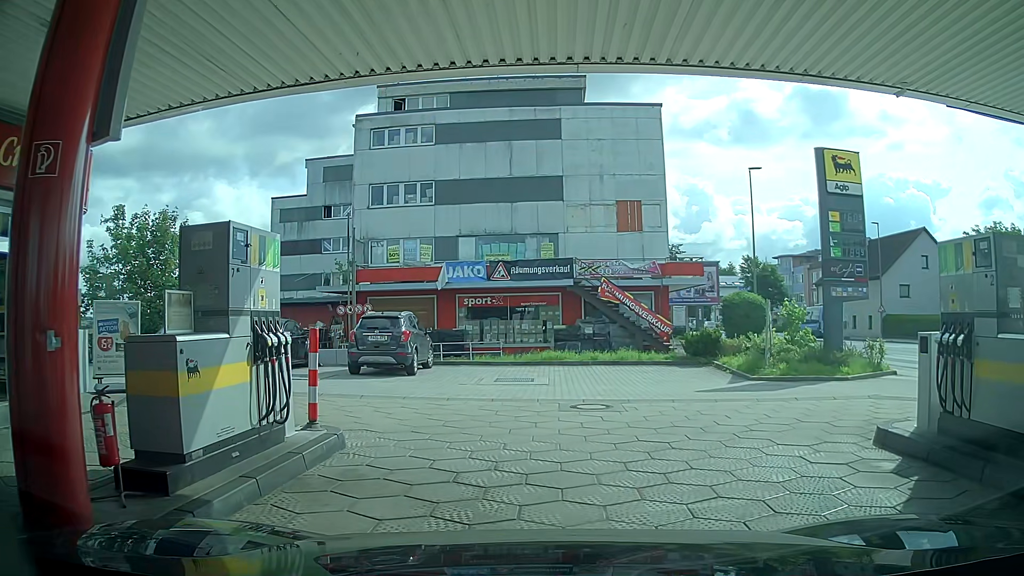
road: service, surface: paving_stones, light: Day
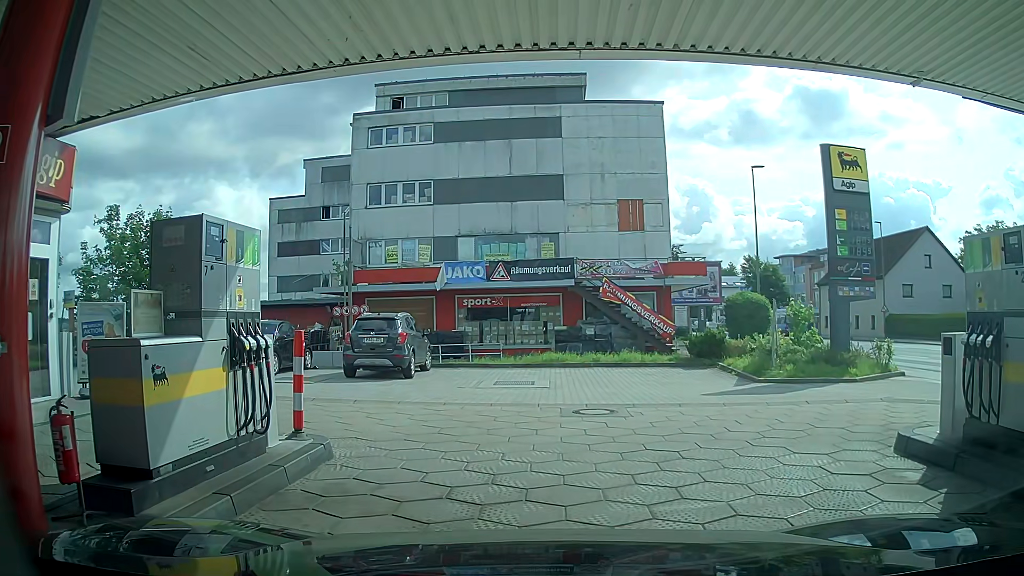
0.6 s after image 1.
(0.0, +0.4) m; 0°
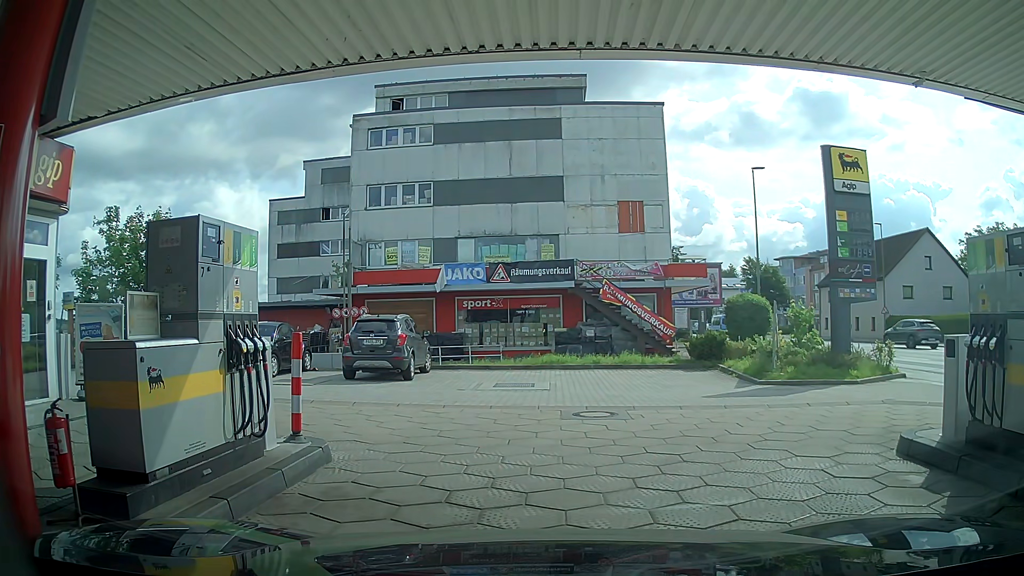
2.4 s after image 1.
(0.0, +0.1) m; 0°
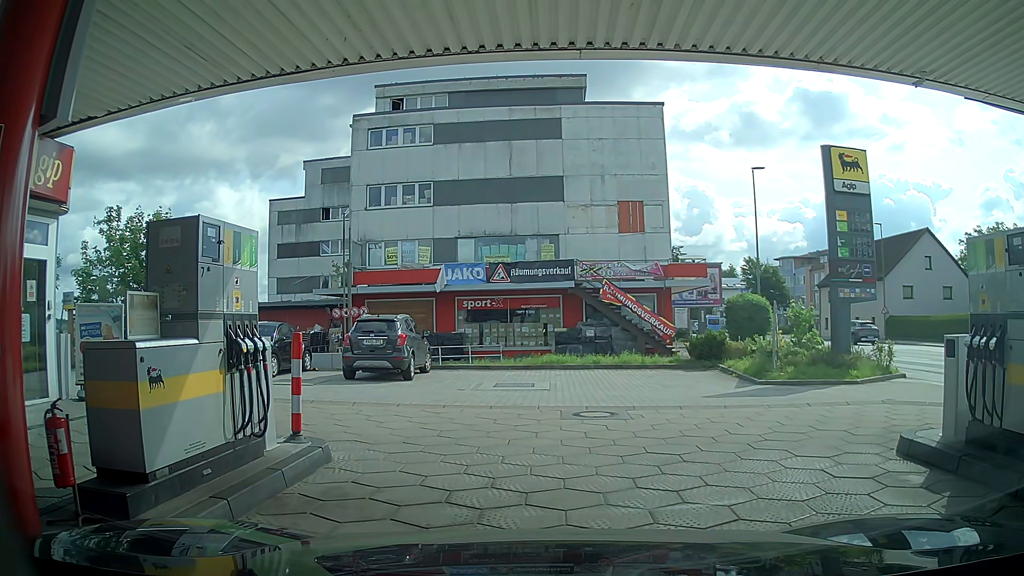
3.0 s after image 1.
(0.0, 0.0) m; 0°
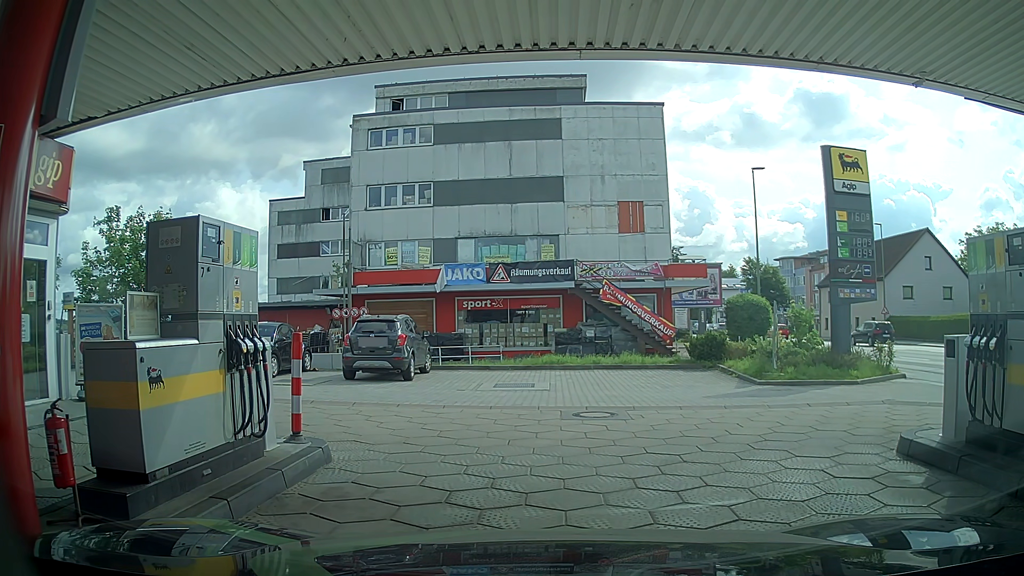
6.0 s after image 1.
(0.0, 0.0) m; 0°
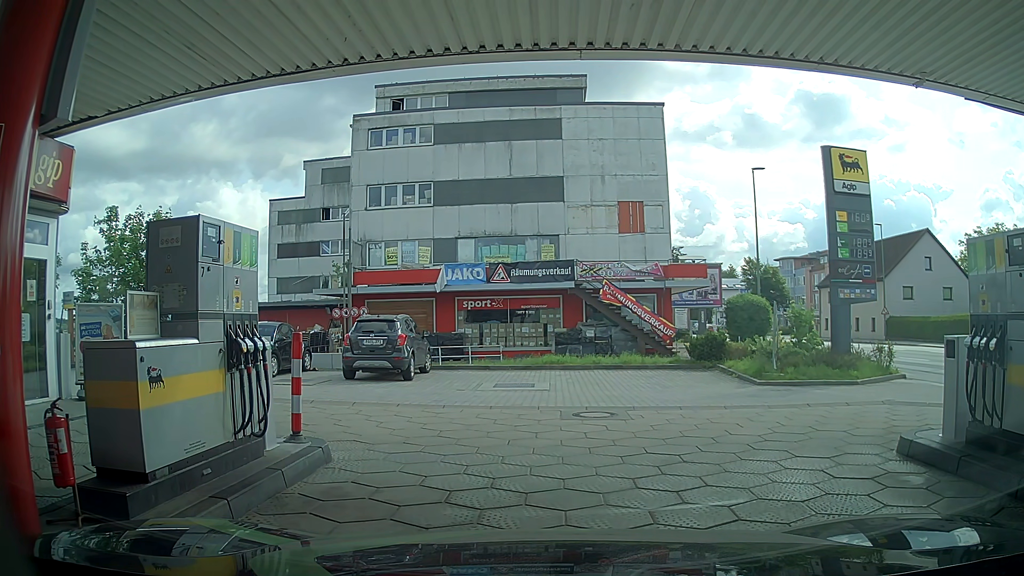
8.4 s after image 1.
(0.0, 0.0) m; 0°
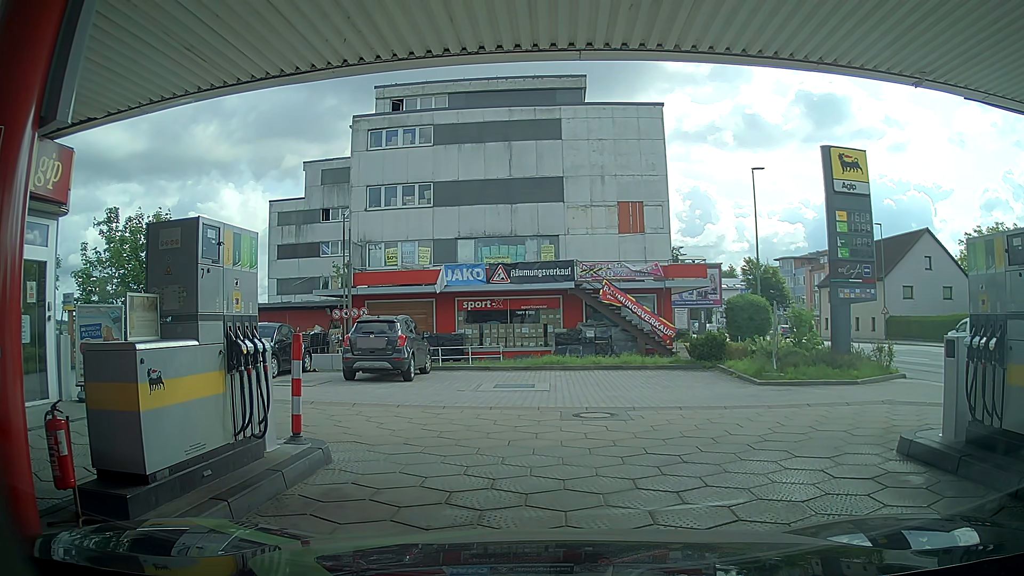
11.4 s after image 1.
(0.0, 0.0) m; 0°
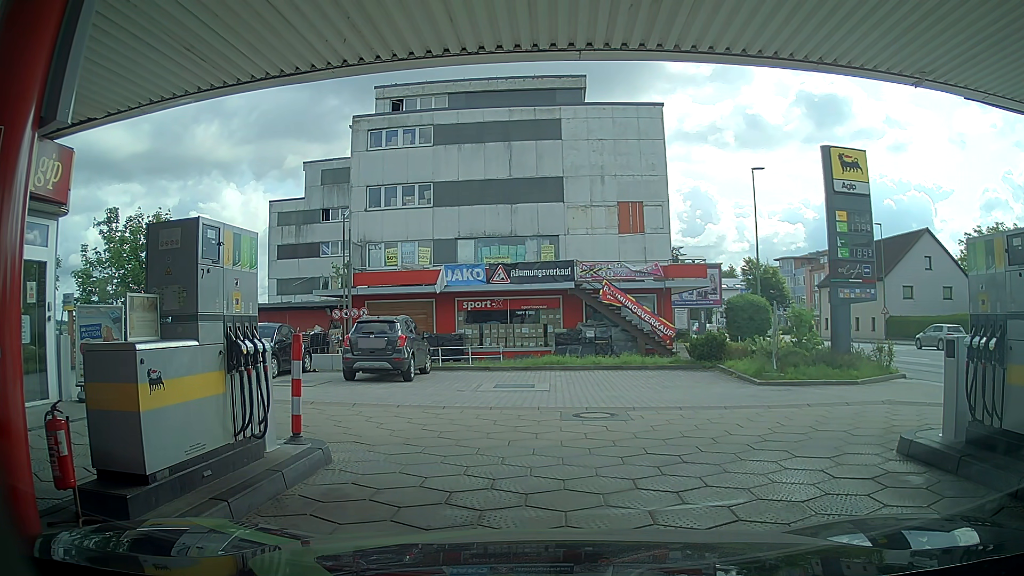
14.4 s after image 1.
(0.0, 0.0) m; 0°
